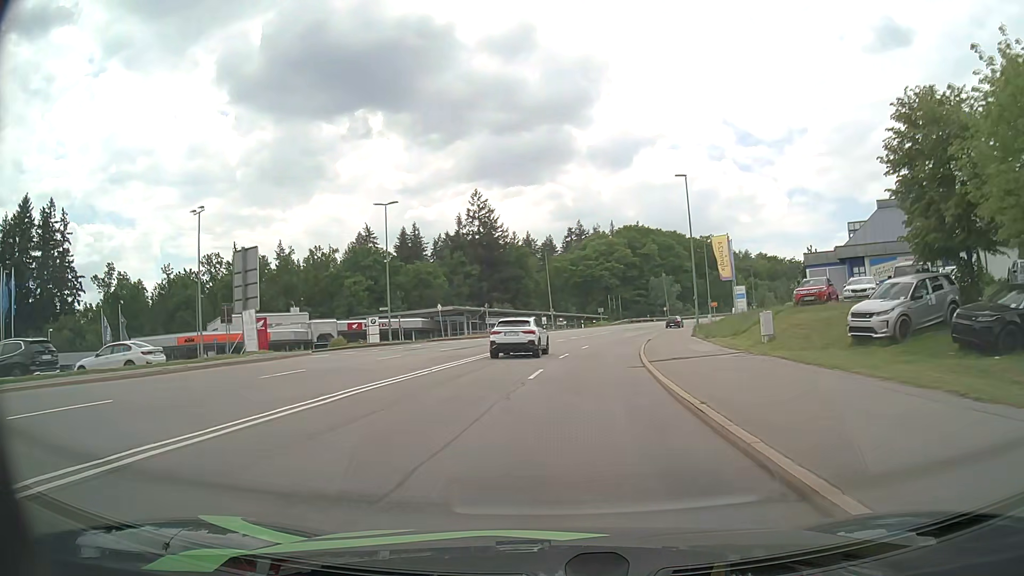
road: secondary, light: Day
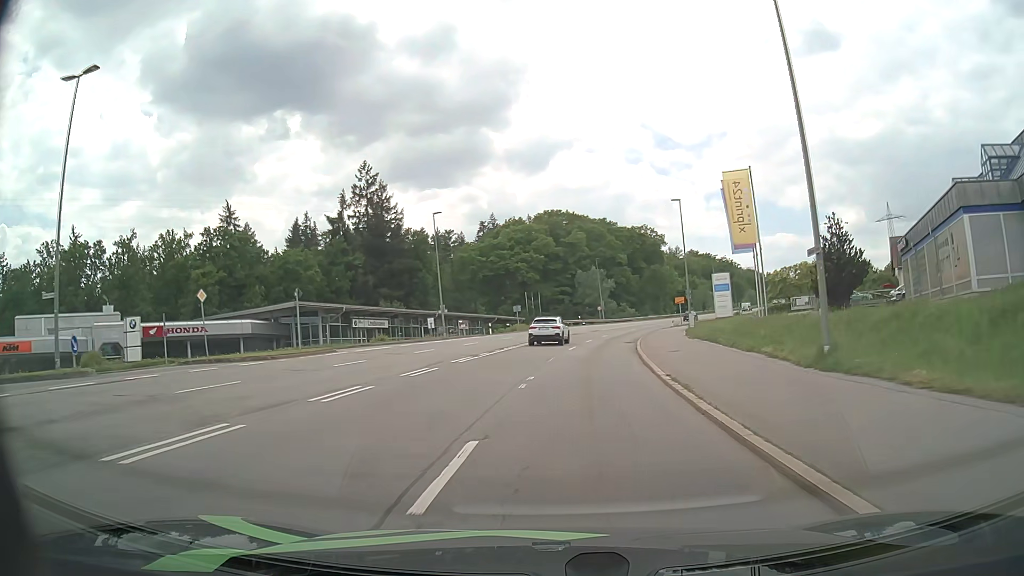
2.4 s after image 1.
(+1.8, +29.7) m; +7°
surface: asphalt
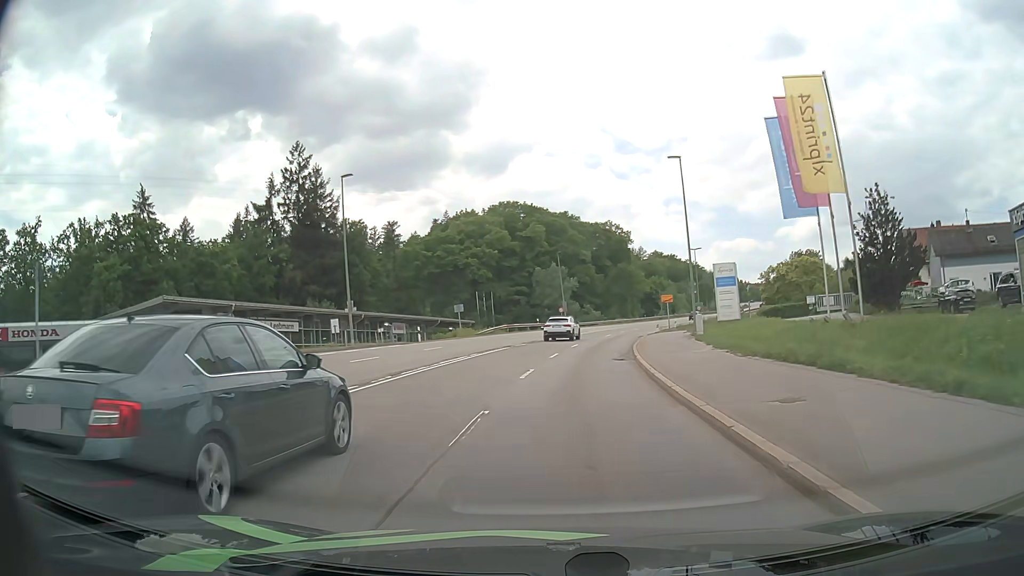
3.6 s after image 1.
(+0.5, +15.4) m; +4°
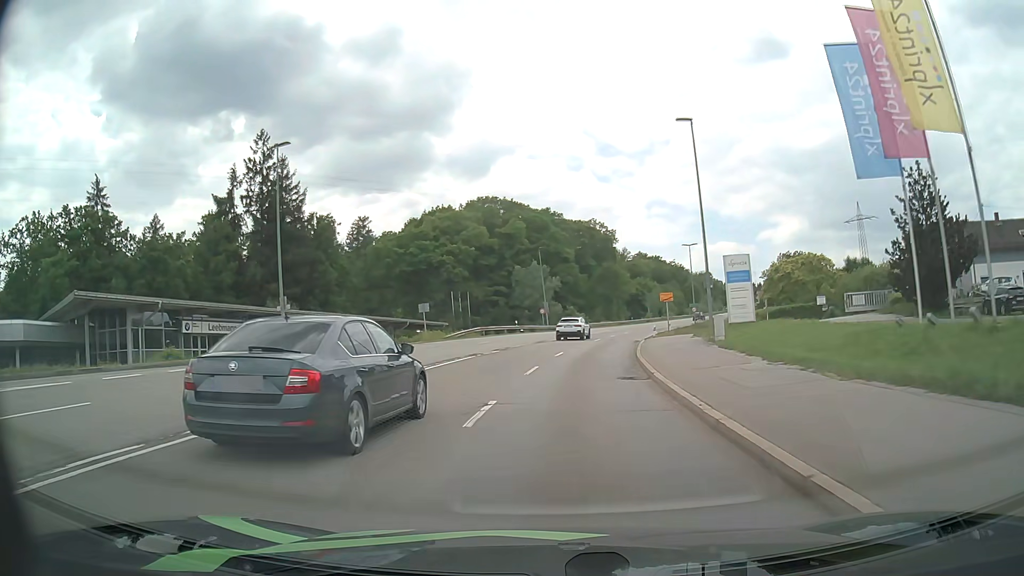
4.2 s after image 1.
(+0.1, +7.9) m; +2°
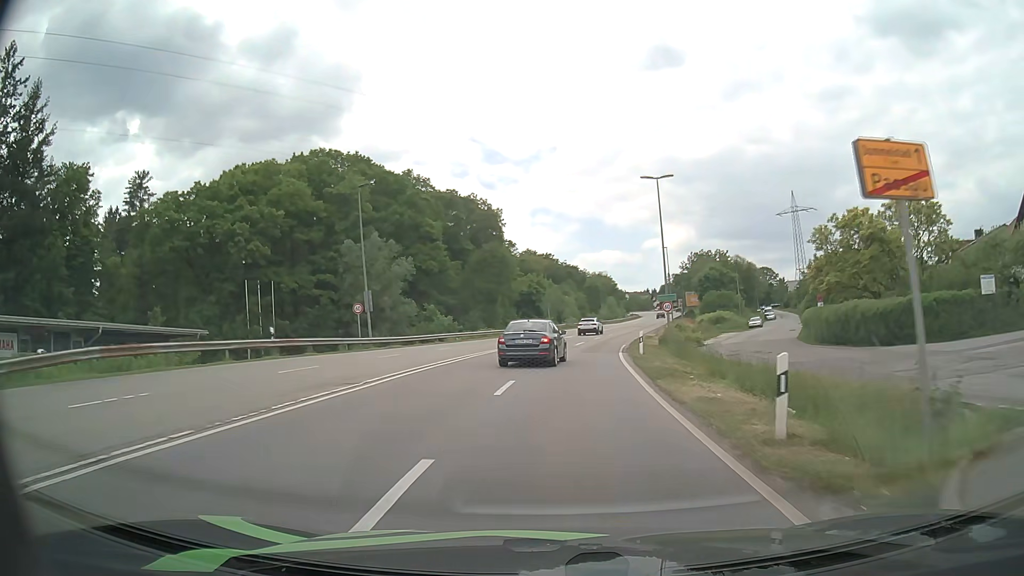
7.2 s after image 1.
(+2.9, +40.3) m; +9°
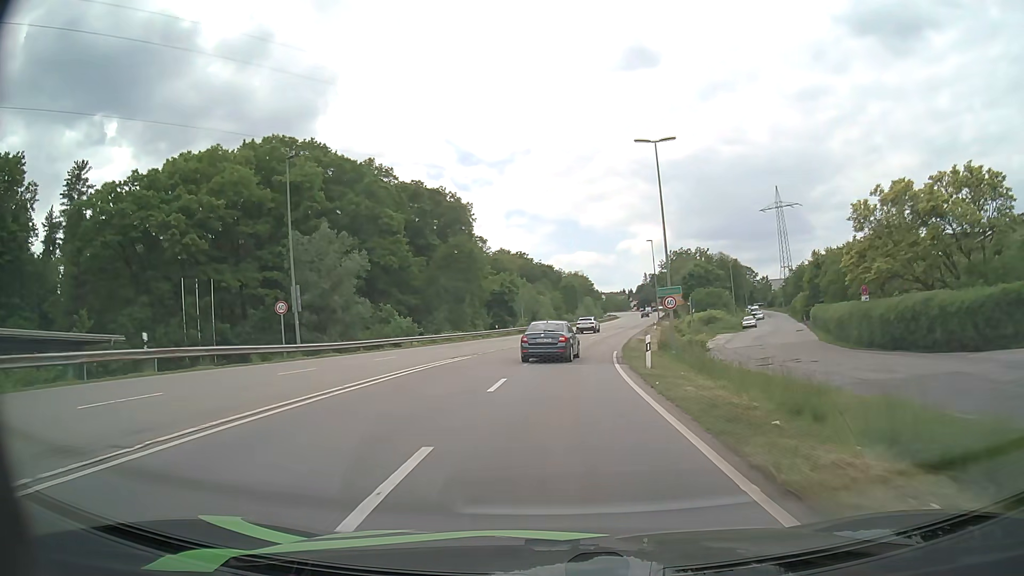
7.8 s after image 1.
(+0.2, +8.3) m; +2°
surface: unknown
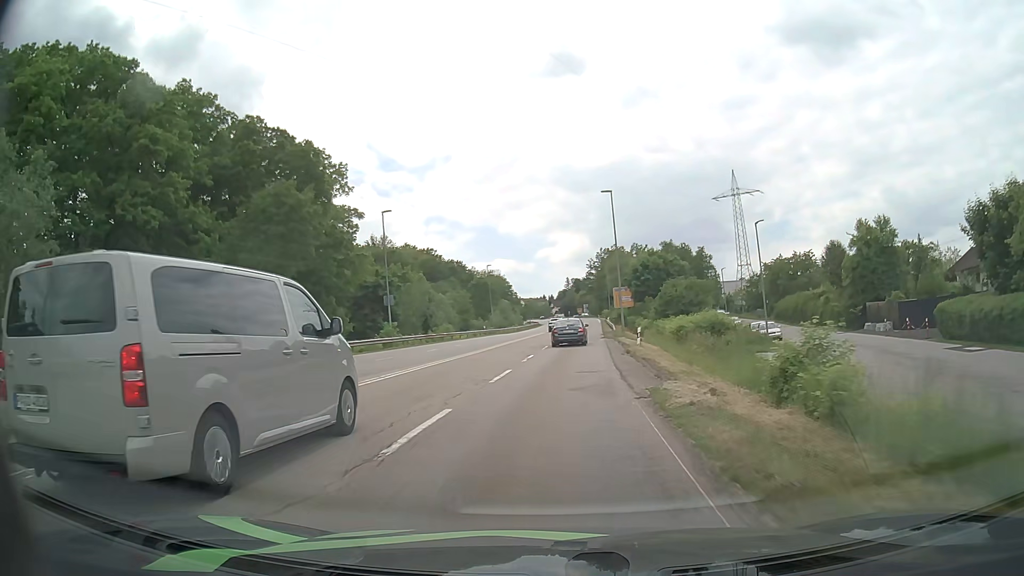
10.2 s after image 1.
(+2.2, +33.9) m; +7°
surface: asphalt
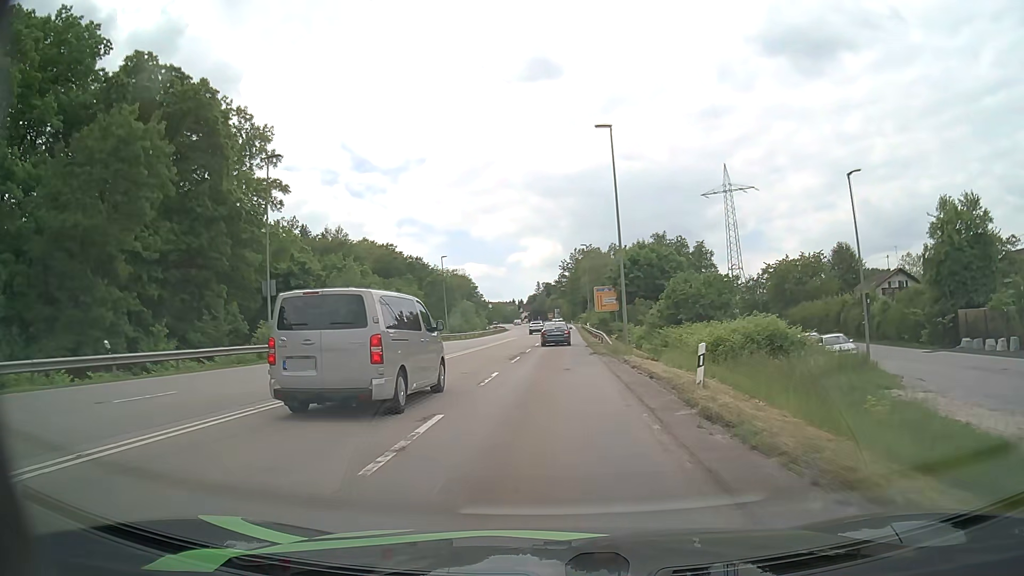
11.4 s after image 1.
(+0.4, +17.4) m; +2°
(0, +10) (0, +20) (+1, +30) (+1, +40) (+1, +50) (+2, +60) (+2, +70) (+2, +80) (+3, +90) (+3, +100) m
